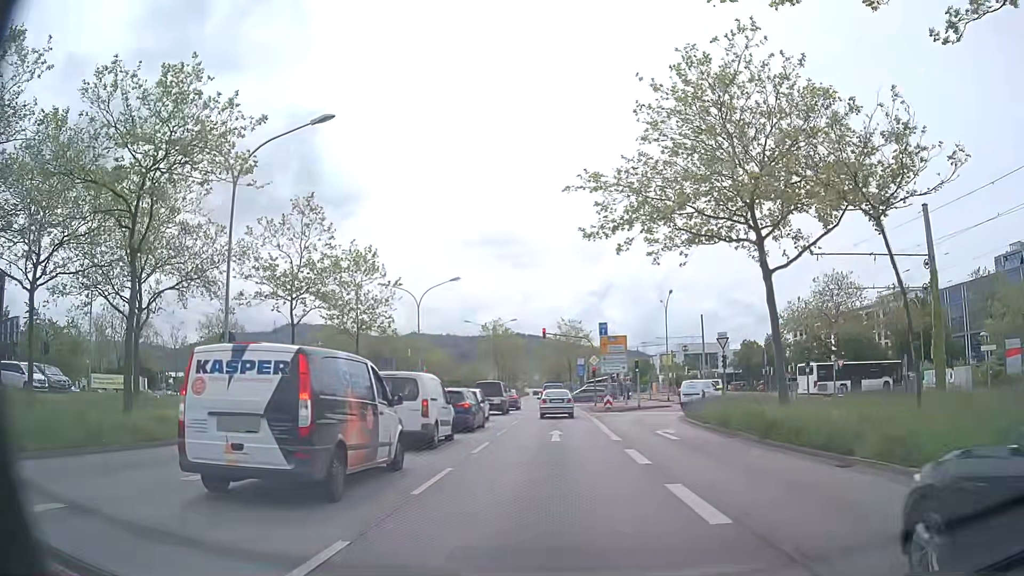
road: primary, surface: asphalt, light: Day
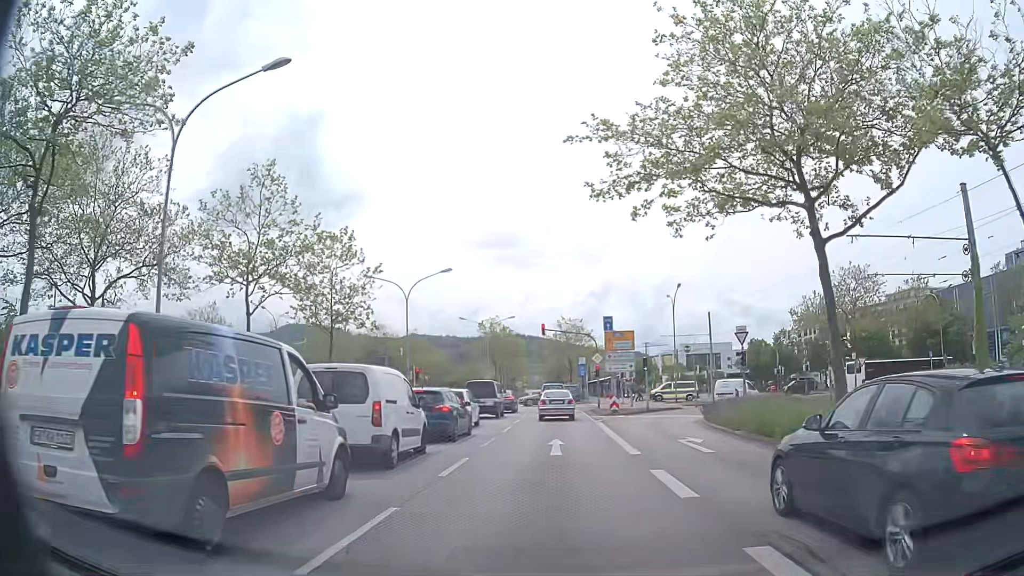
(+0.1, +4.1) m; +1°
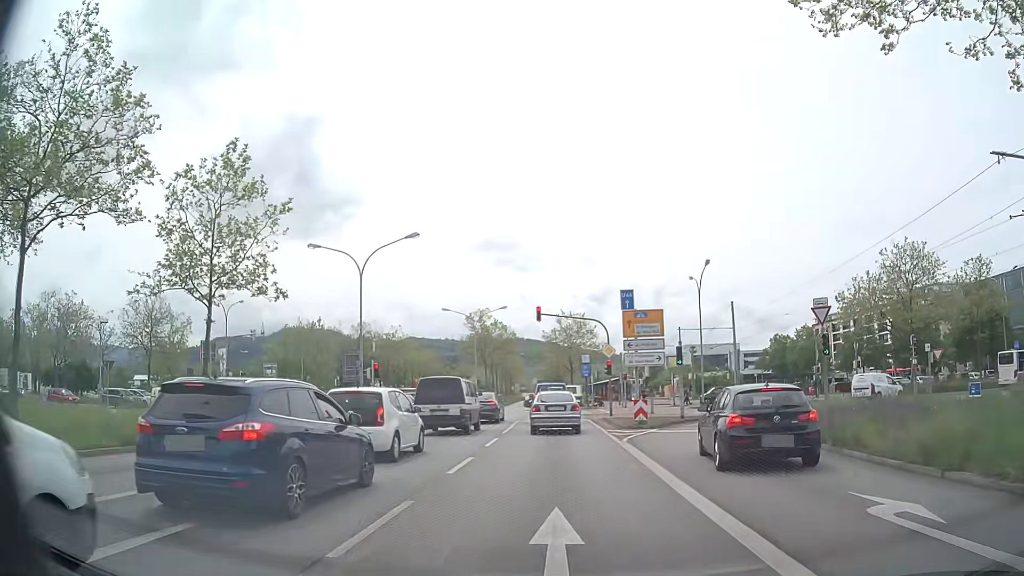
(0.0, +11.3) m; 0°
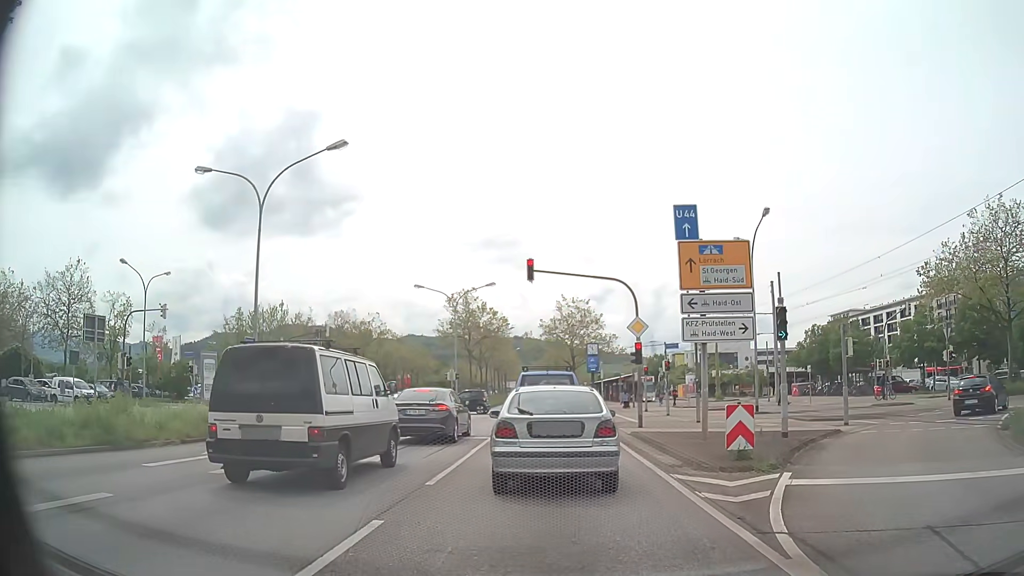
(+0.1, +13.1) m; 0°
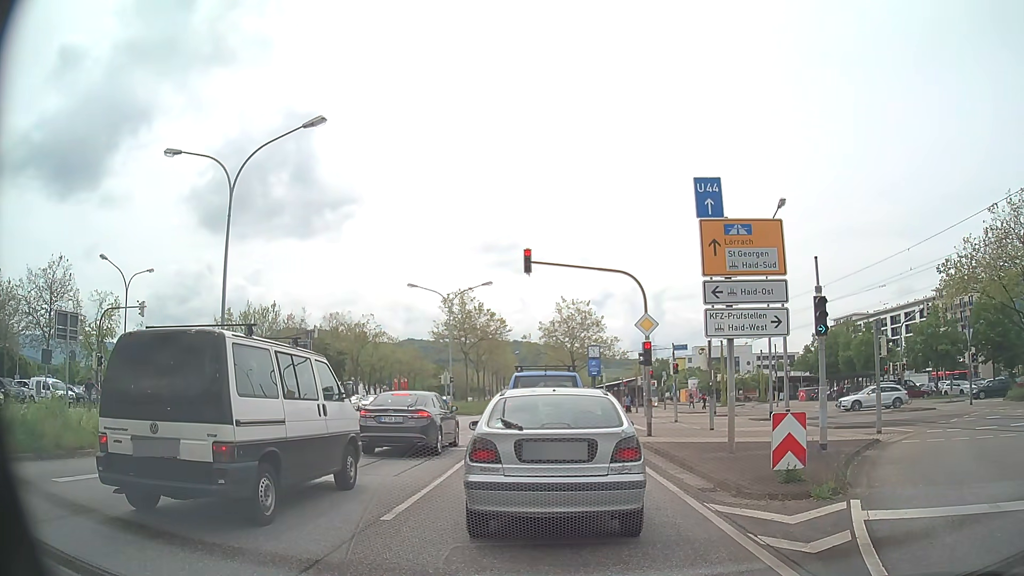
(0.0, +2.3) m; +1°
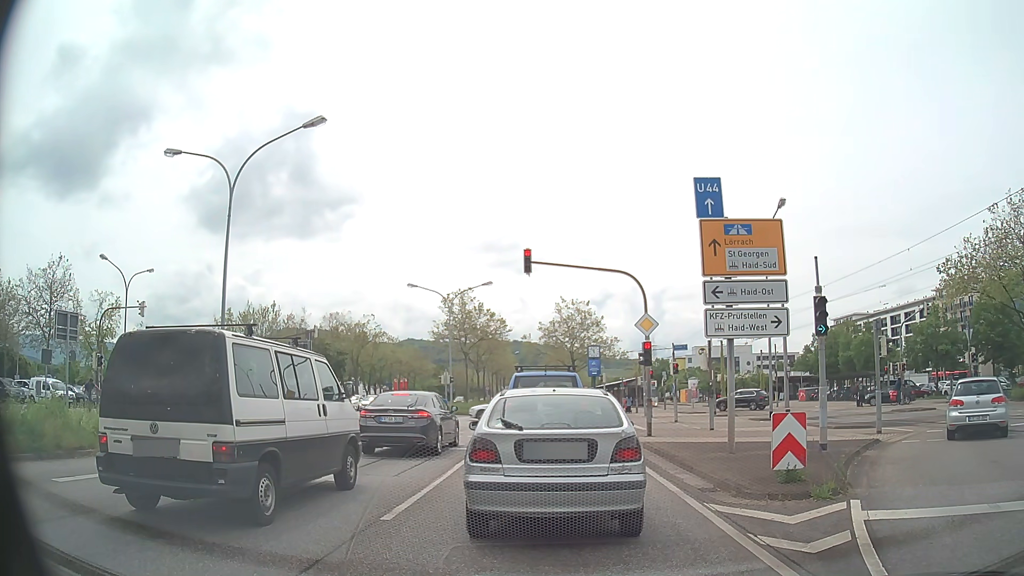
(0.0, 0.0) m; 0°
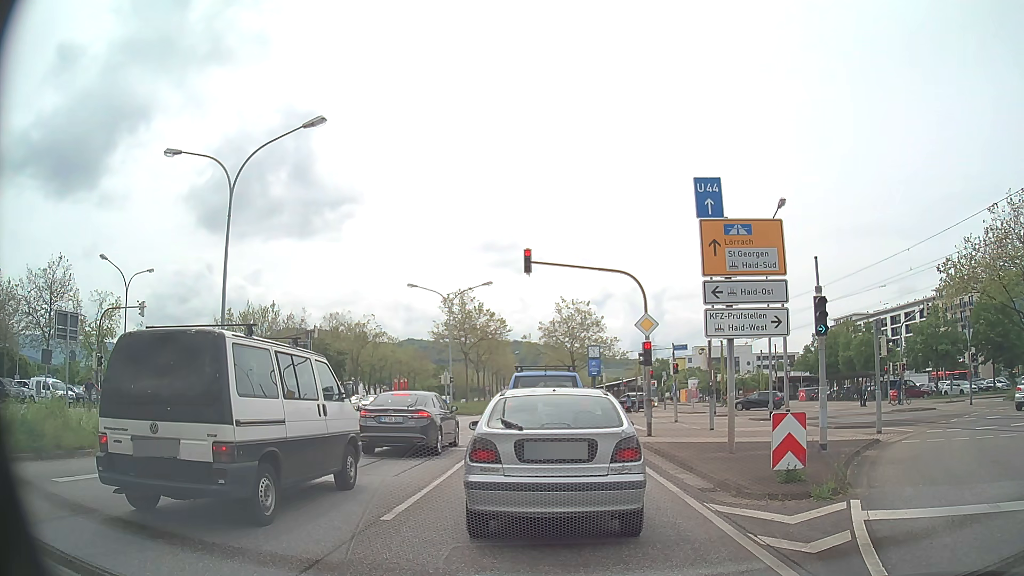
(0.0, 0.0) m; 0°
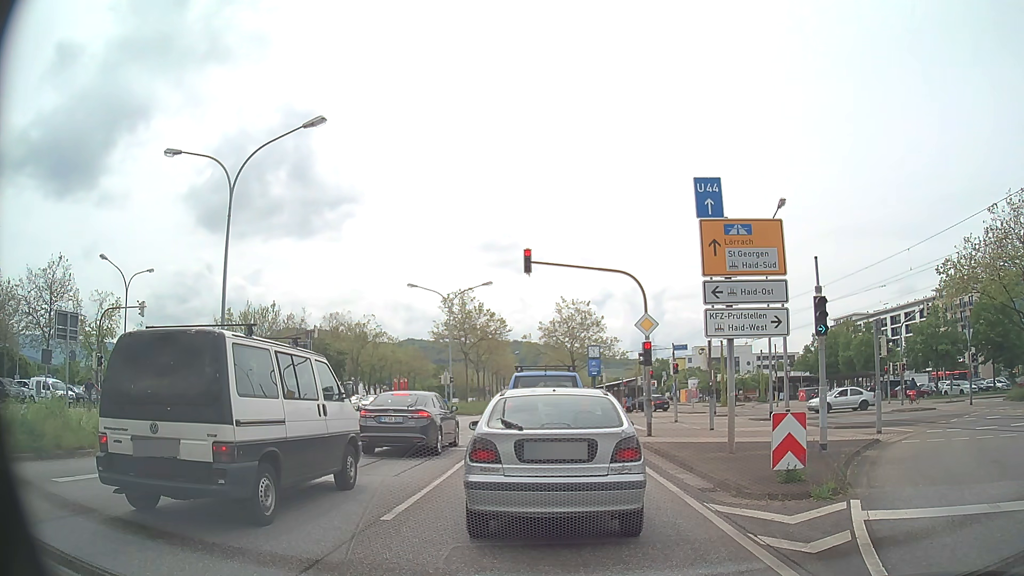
(0.0, 0.0) m; 0°
